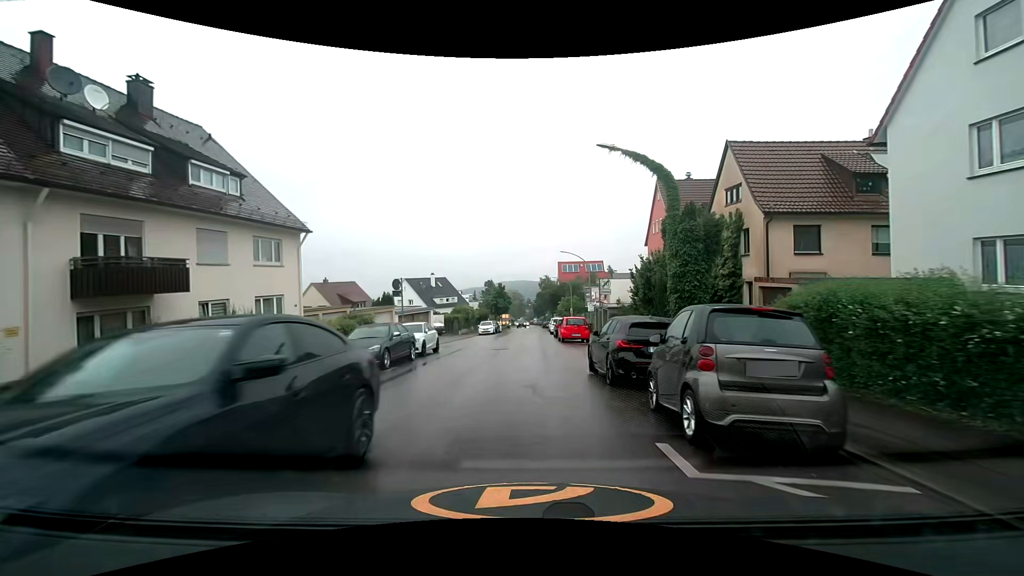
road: tertiary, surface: asphalt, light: Day
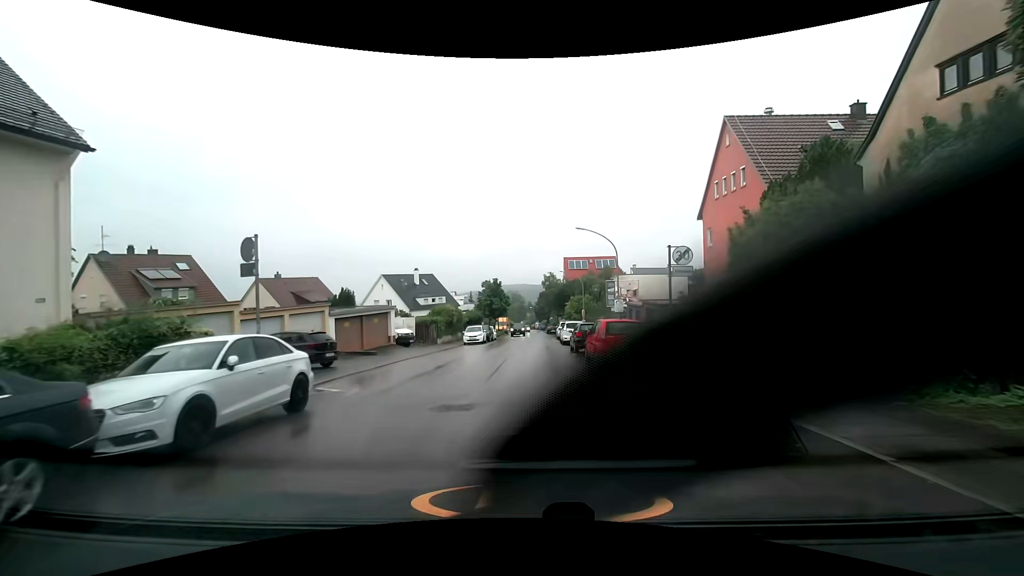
(0.0, +14.0) m; -1°
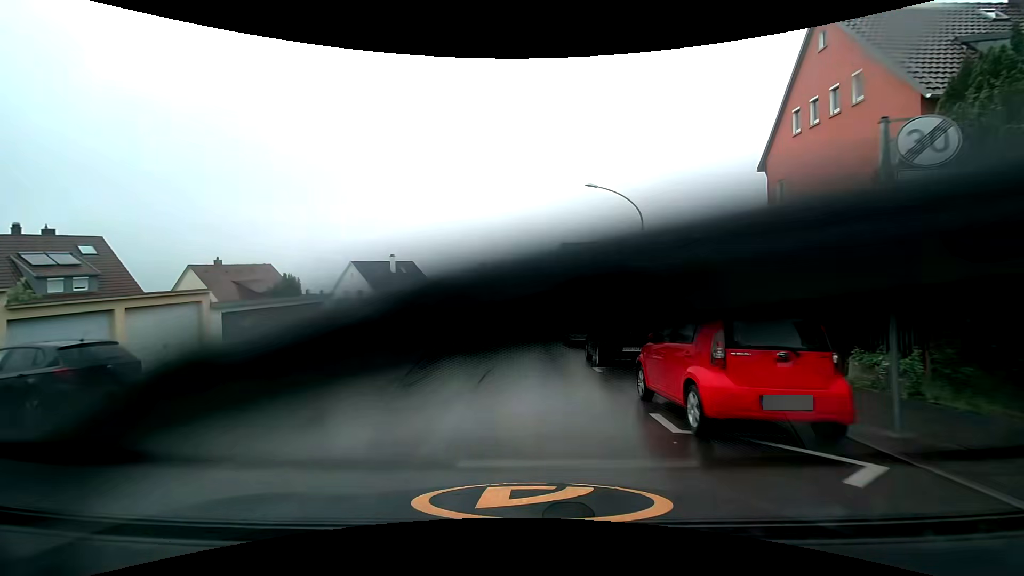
(+0.2, +9.5) m; +2°
